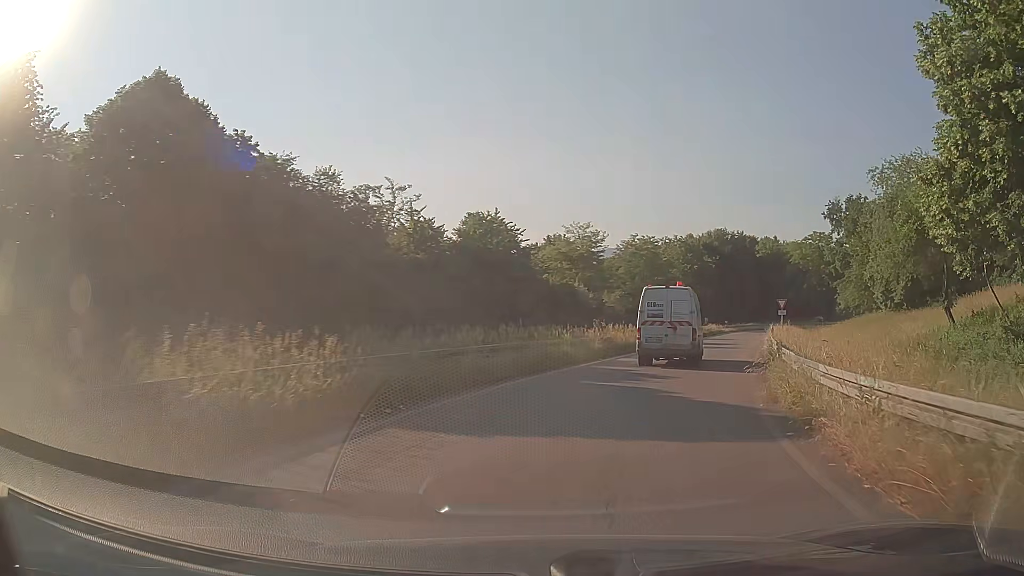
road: trunk_link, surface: asphalt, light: Day
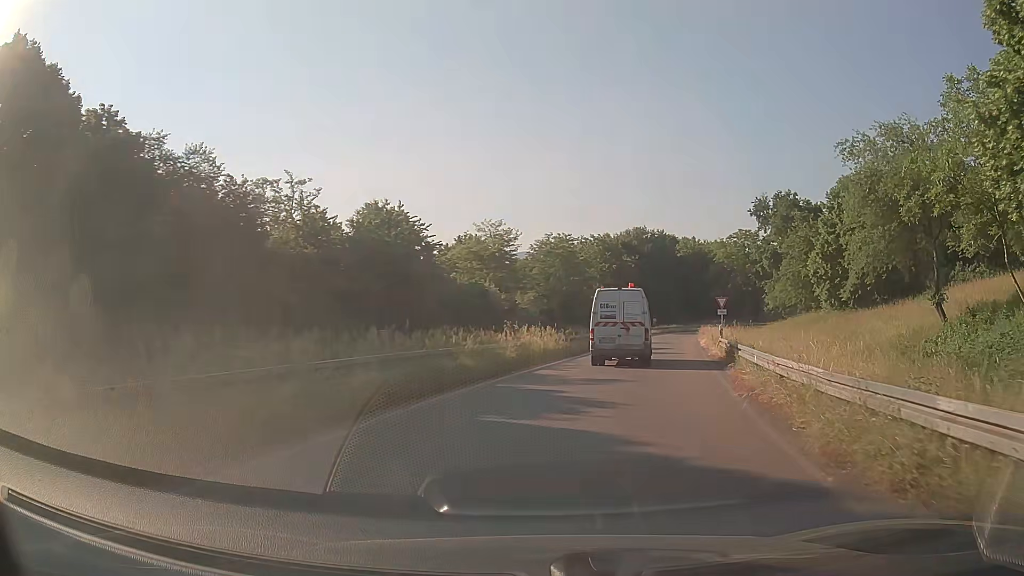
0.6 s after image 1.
(+0.4, +6.0) m; +8°
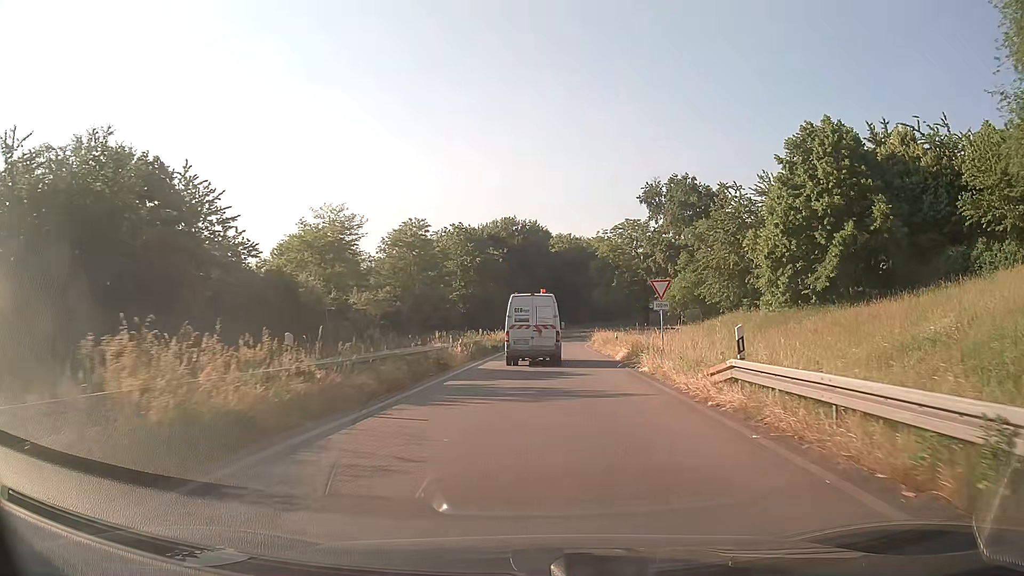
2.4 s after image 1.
(+2.1, +18.5) m; +11°
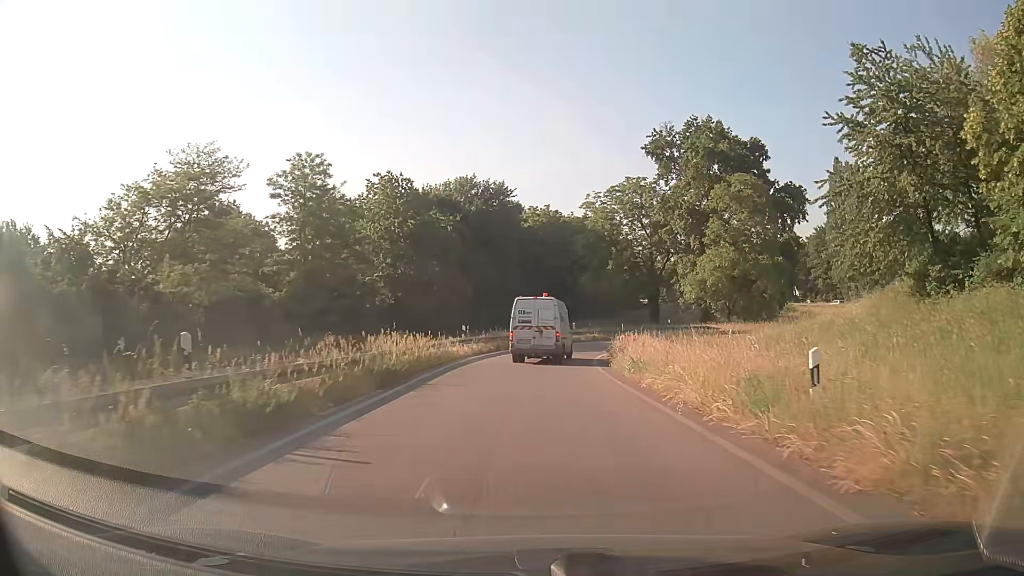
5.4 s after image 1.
(+0.8, +31.0) m; +2°
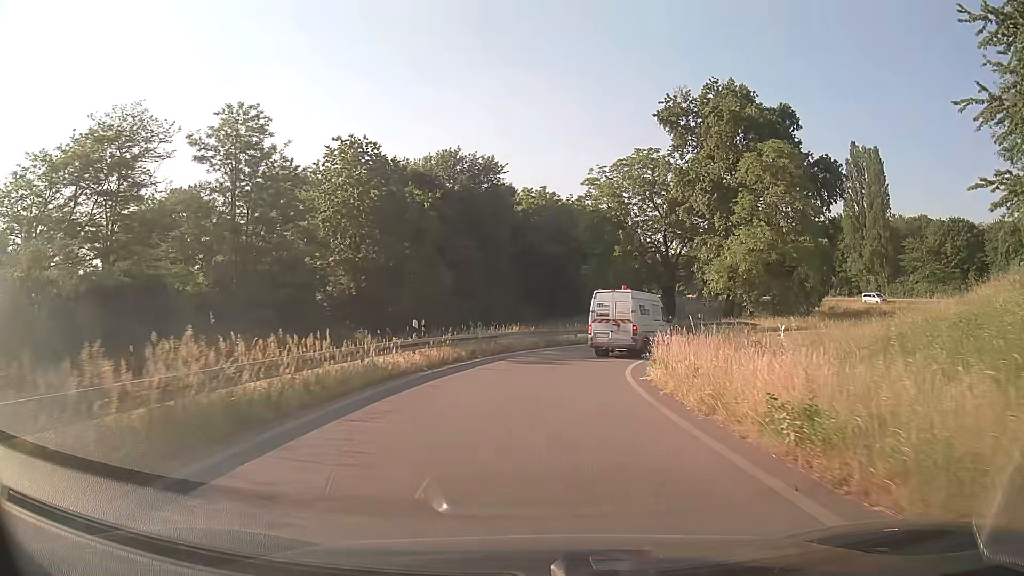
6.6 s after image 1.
(+0.1, +11.9) m; 0°
